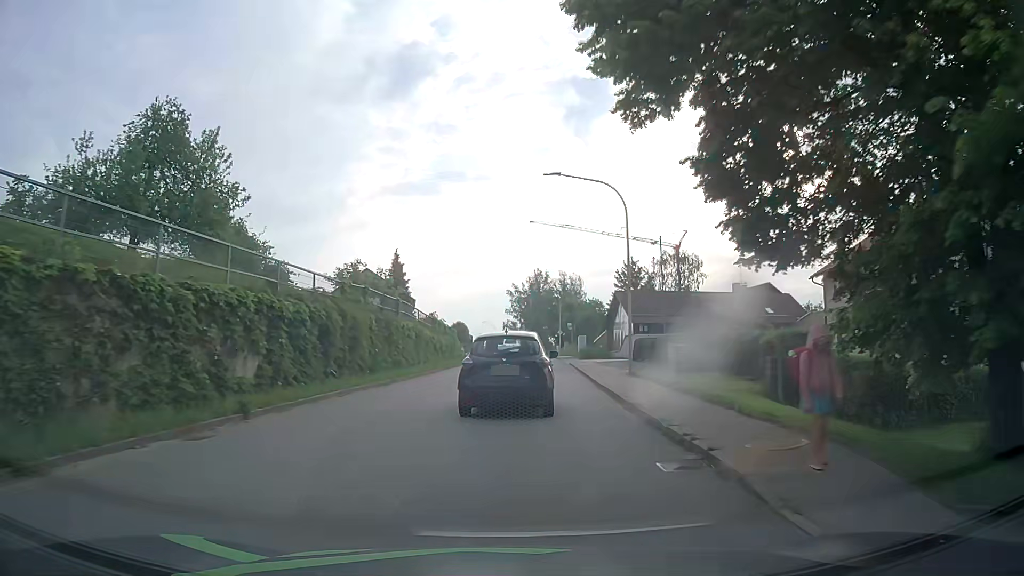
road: tertiary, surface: asphalt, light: Day
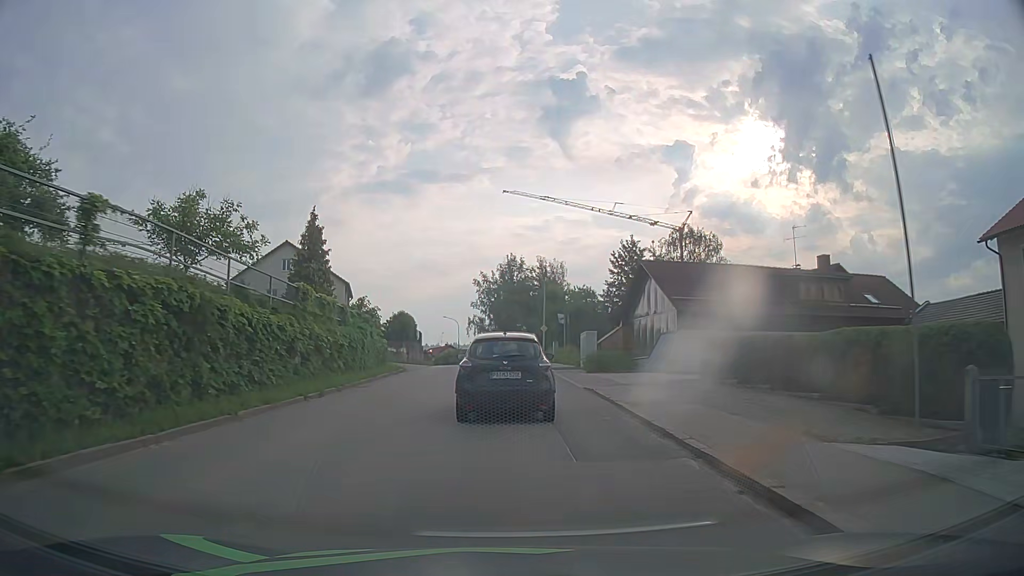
(+0.6, +21.6) m; +3°
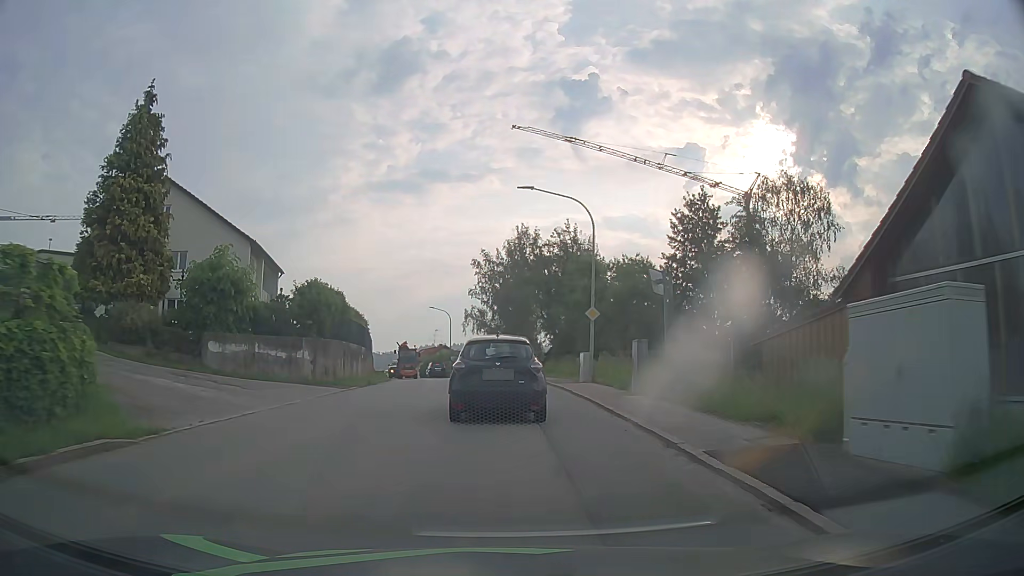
(0.0, +25.9) m; -1°
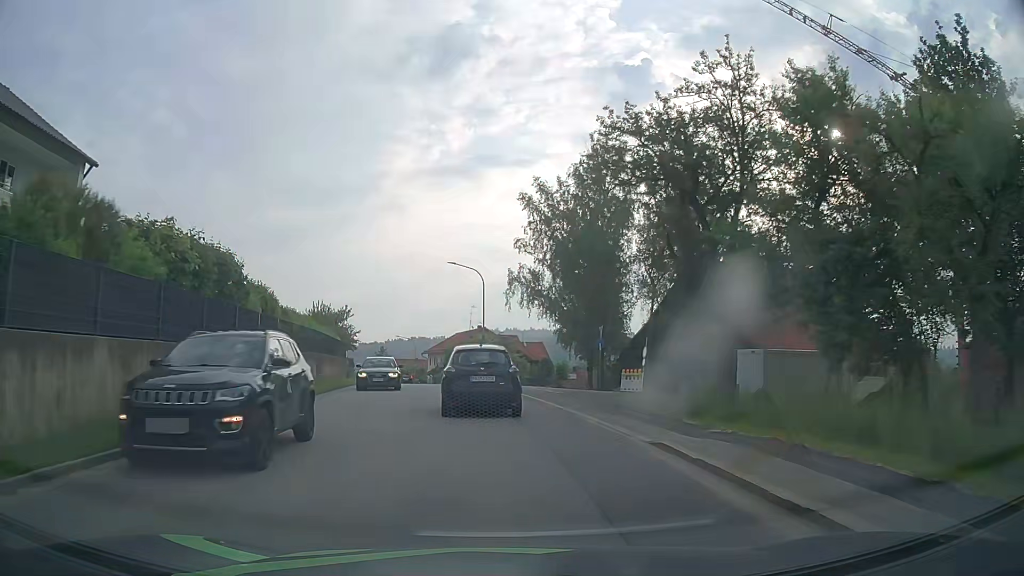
(-0.6, +30.0) m; -4°
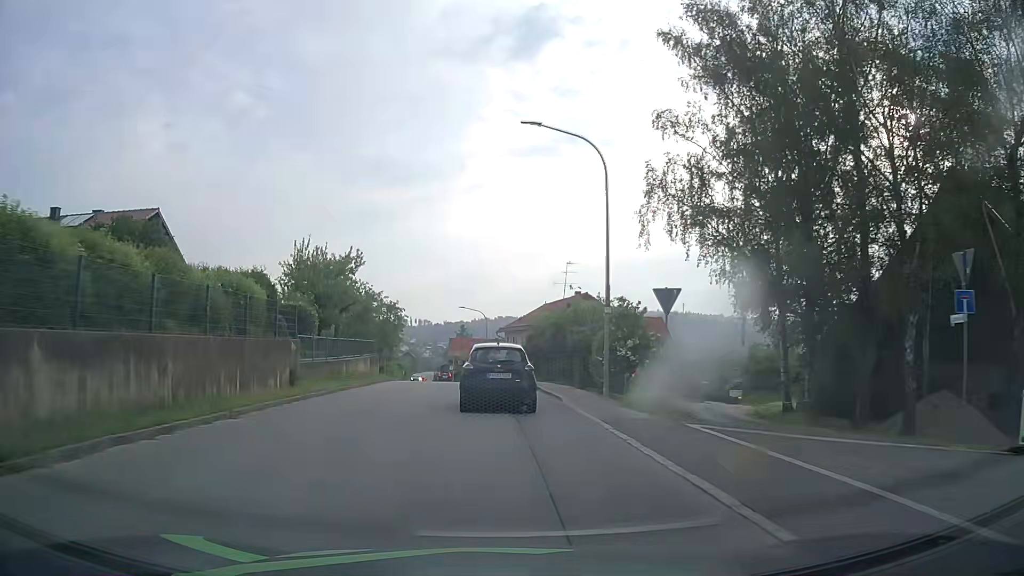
(-1.7, +26.4) m; -7°
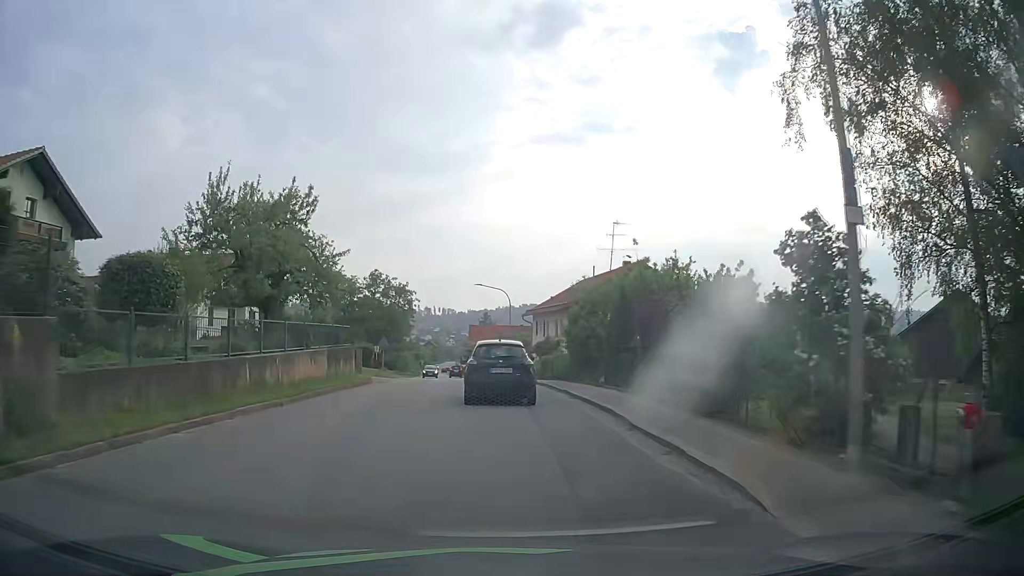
(-0.4, +13.4) m; -3°
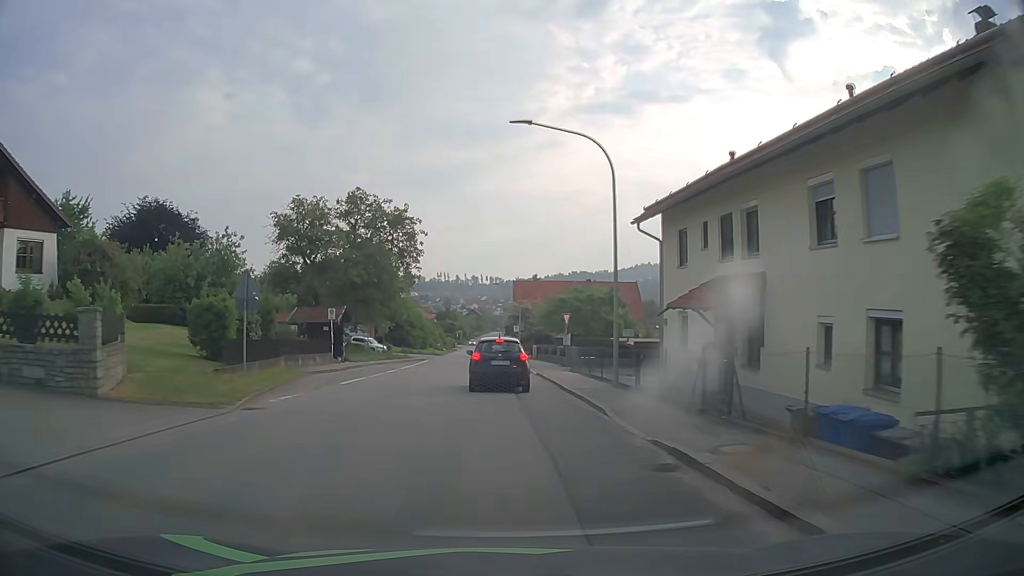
(-1.3, +35.2) m; -4°
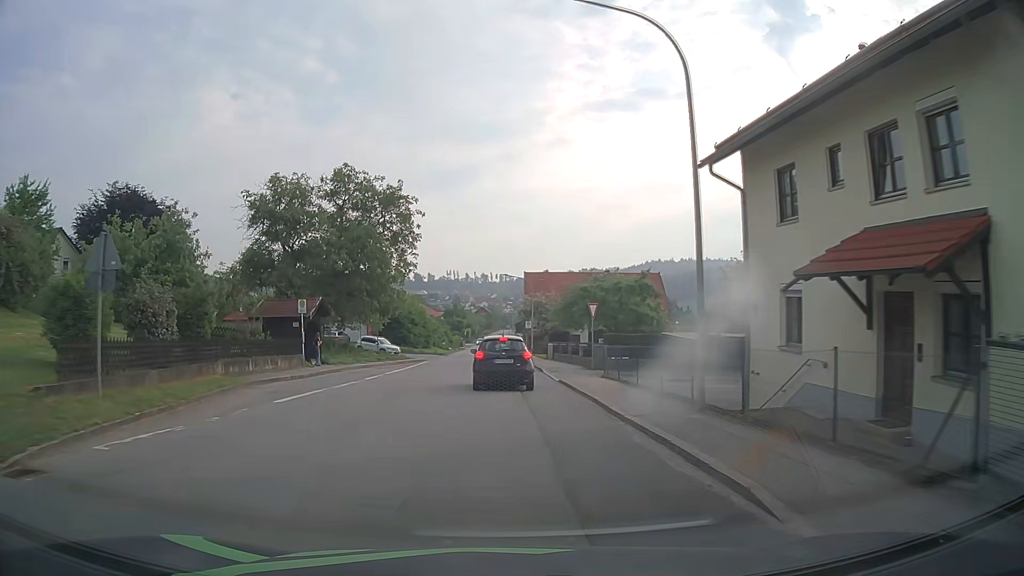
(-0.1, +7.5) m; -1°
(0, +10) (0, +20) (-1, +30) (-1, +40) (-1, +50) (-1, +60) (-2, +70) (-2, +80) (-3, +90) (-5, +100) m
